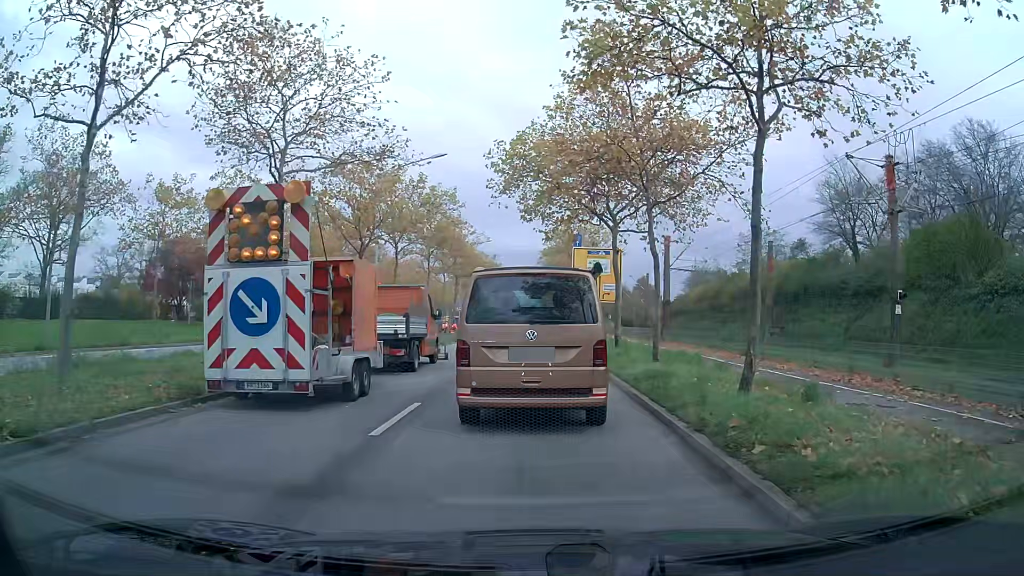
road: primary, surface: asphalt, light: Day
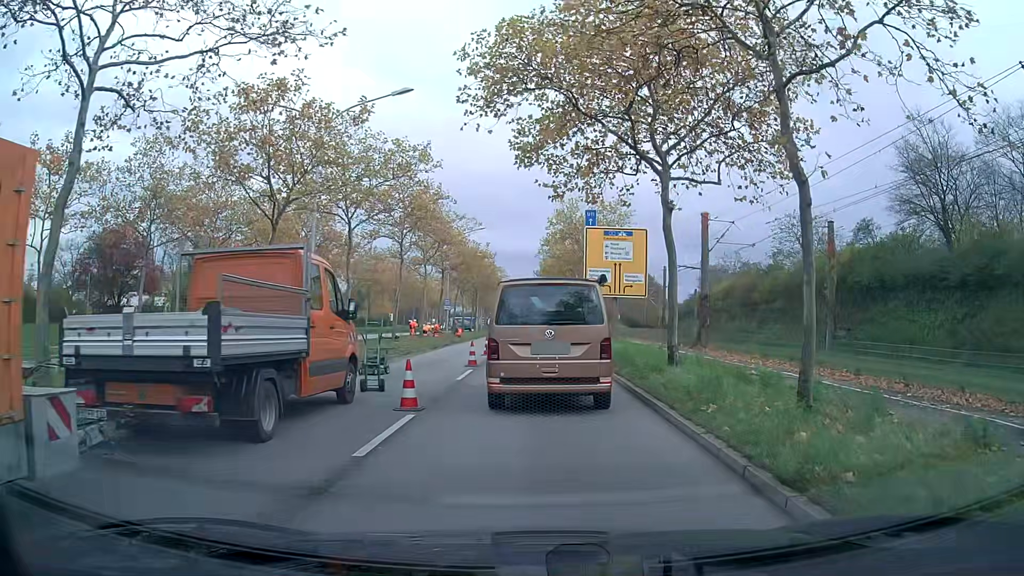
(0.0, +10.4) m; 0°
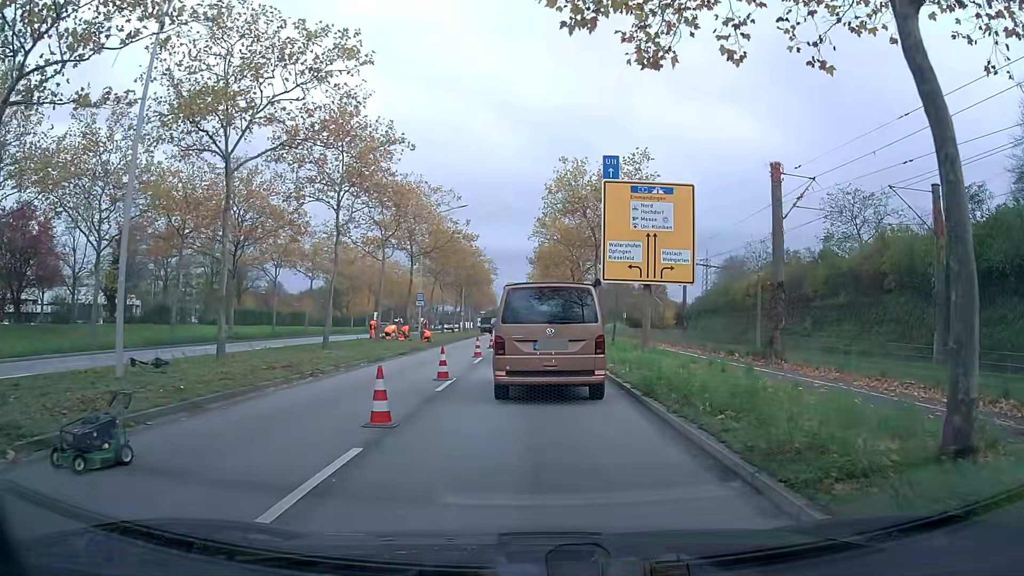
(+0.1, +11.9) m; 0°
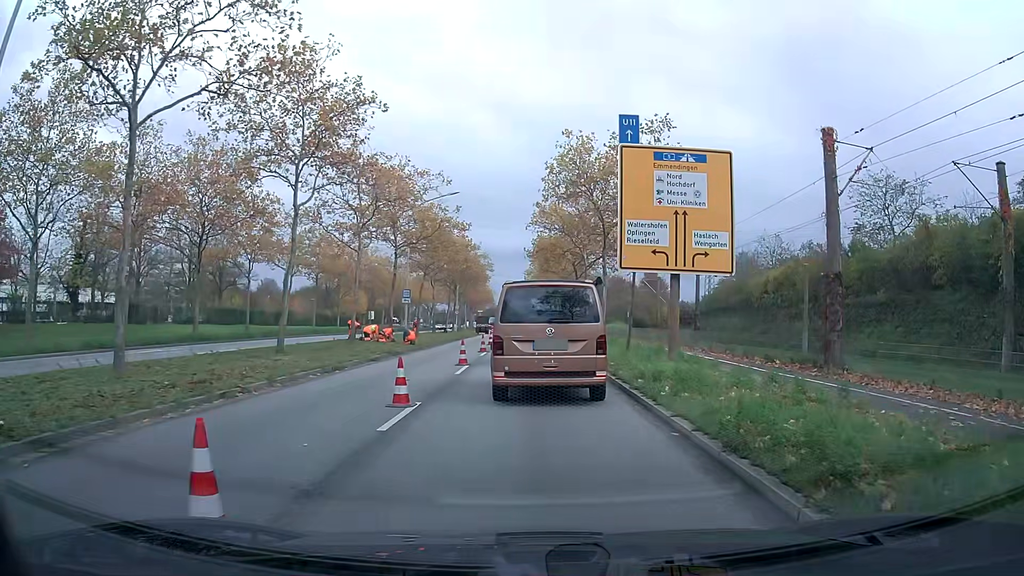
(0.0, +4.9) m; 0°
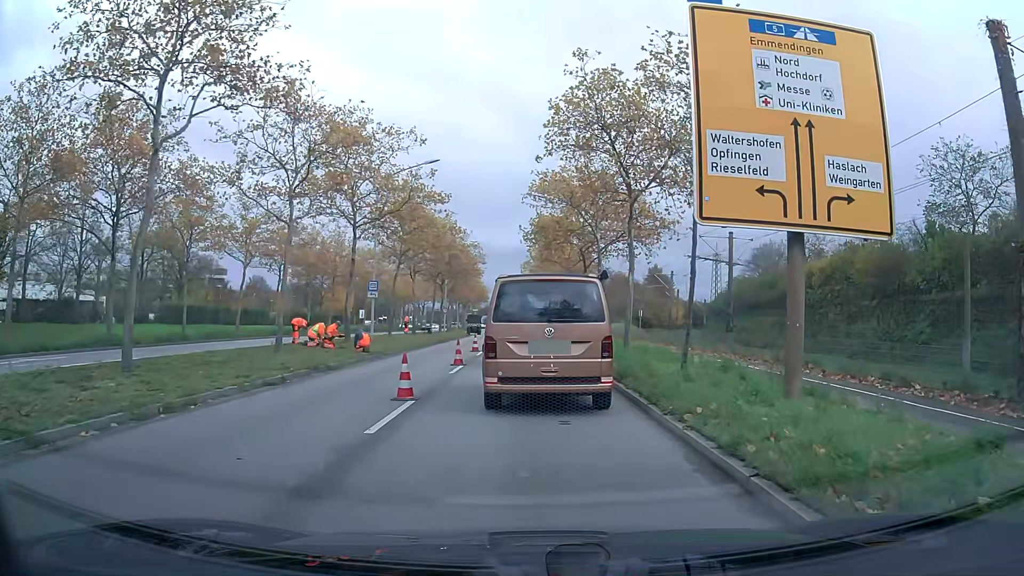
(0.0, +9.1) m; 0°
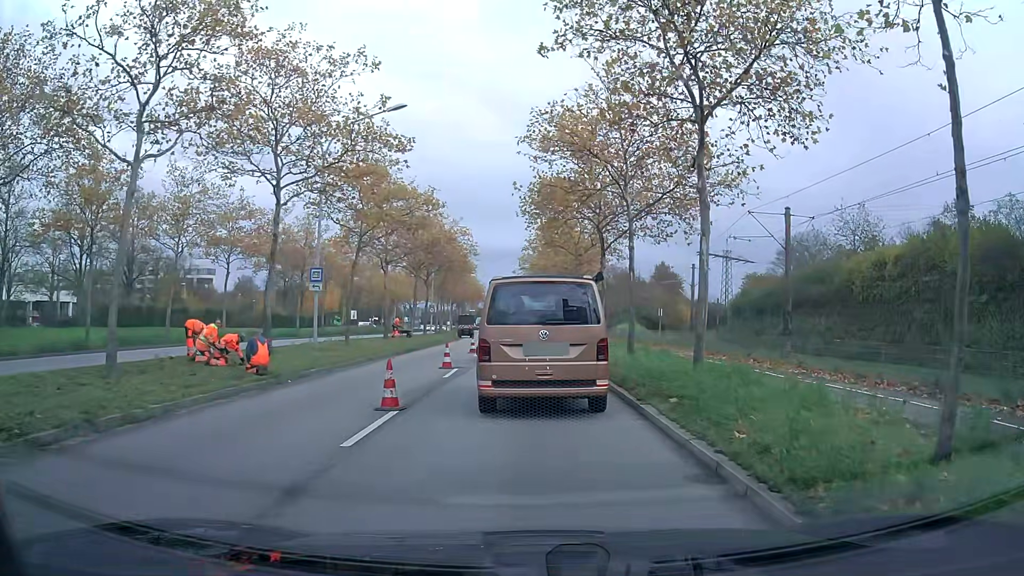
(0.0, +9.8) m; -1°
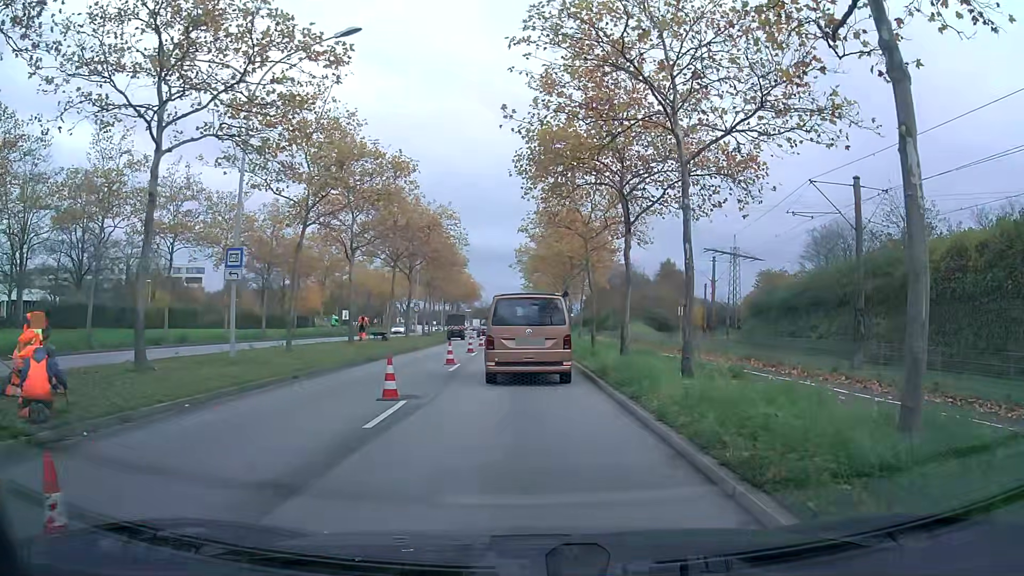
(+0.2, +7.8) m; +1°
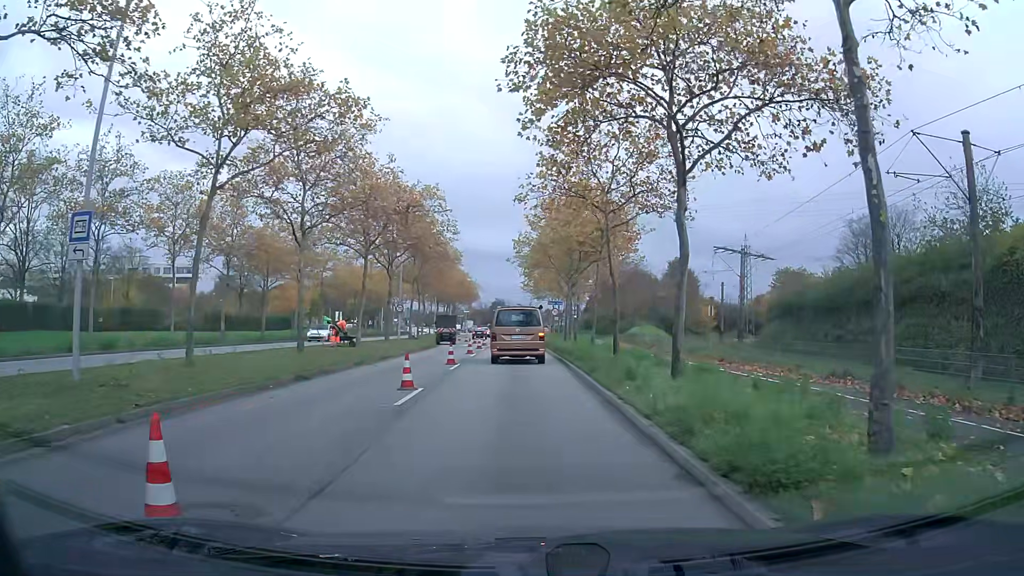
(0.0, +7.8) m; 0°
